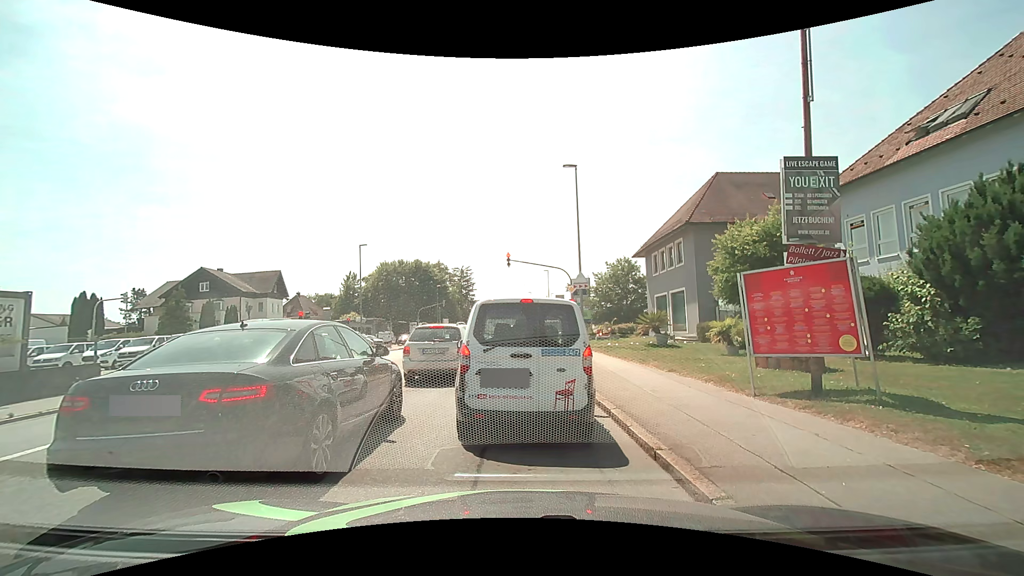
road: tertiary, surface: asphalt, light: Day
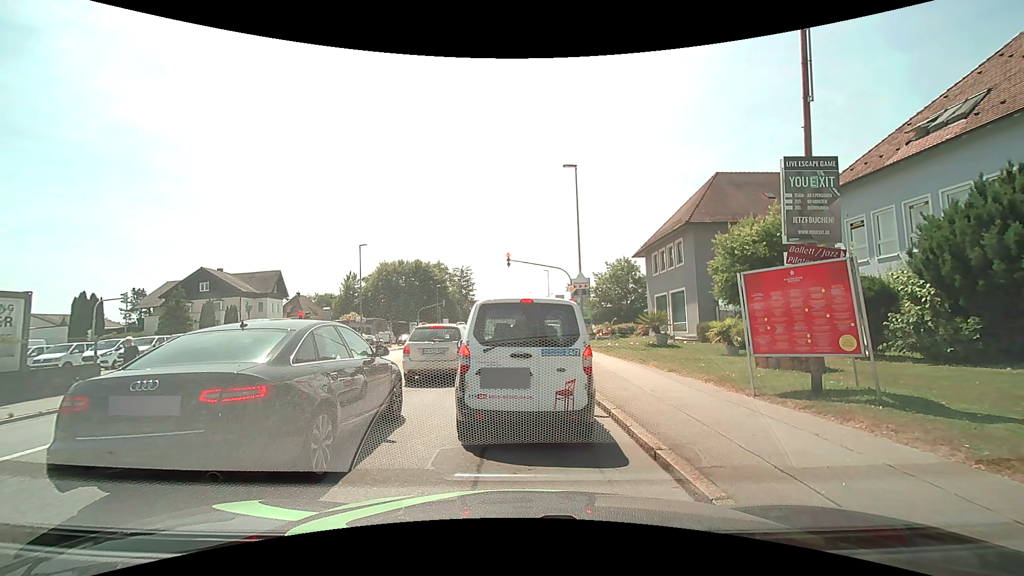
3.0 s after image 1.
(0.0, 0.0) m; 0°
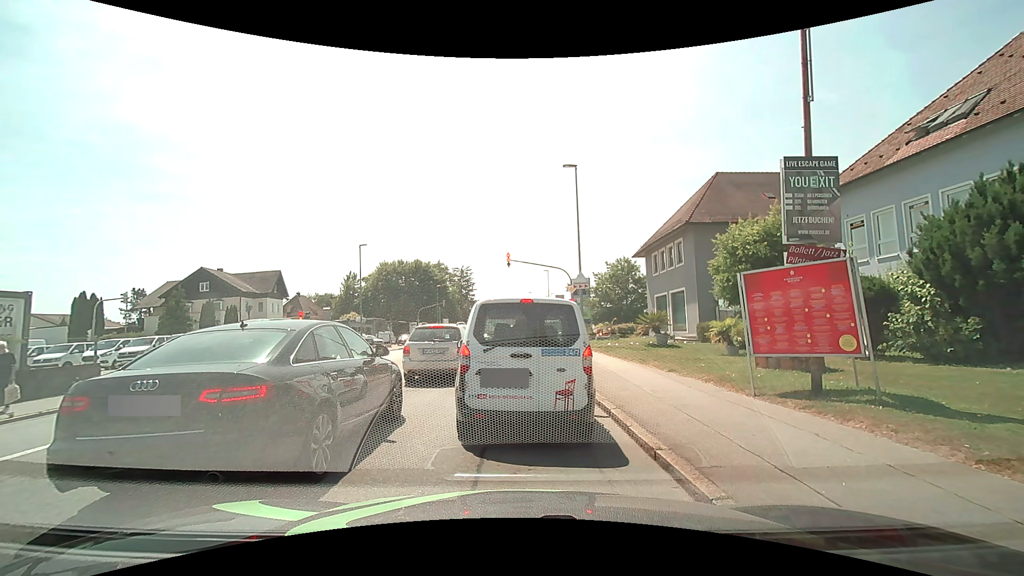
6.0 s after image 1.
(0.0, 0.0) m; 0°
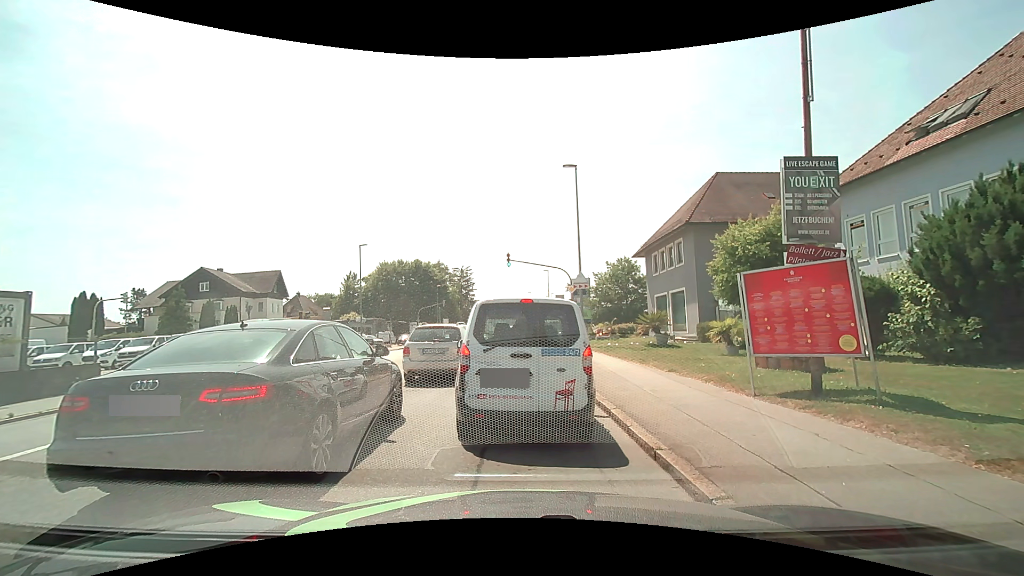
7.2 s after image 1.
(0.0, 0.0) m; 0°
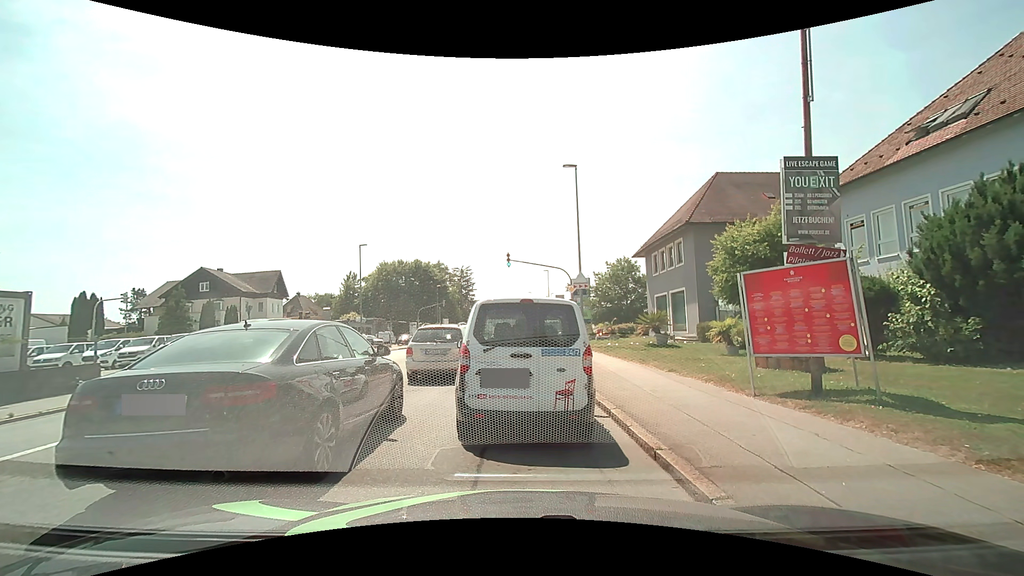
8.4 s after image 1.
(0.0, 0.0) m; 0°
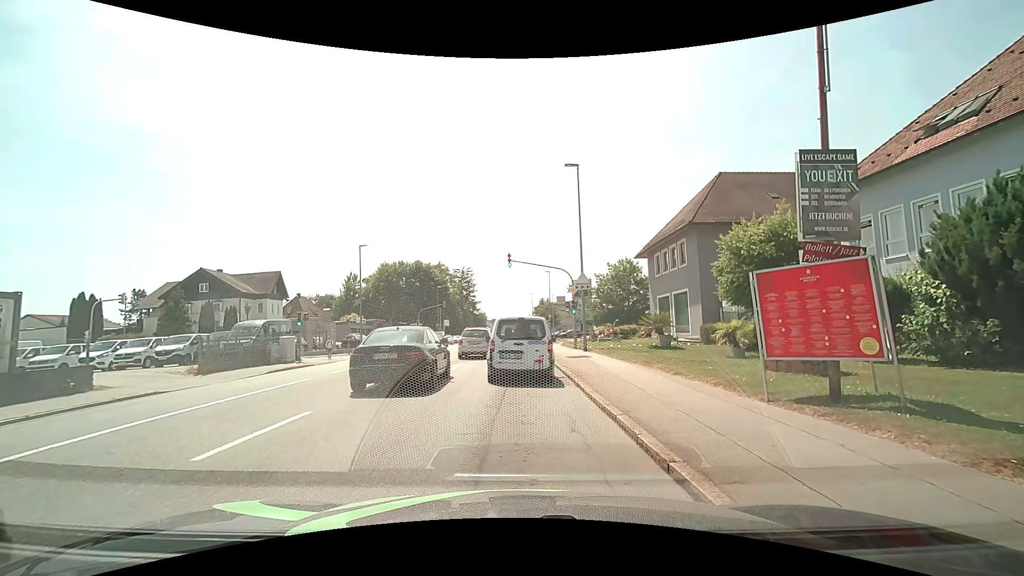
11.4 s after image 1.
(0.0, +0.4) m; 0°
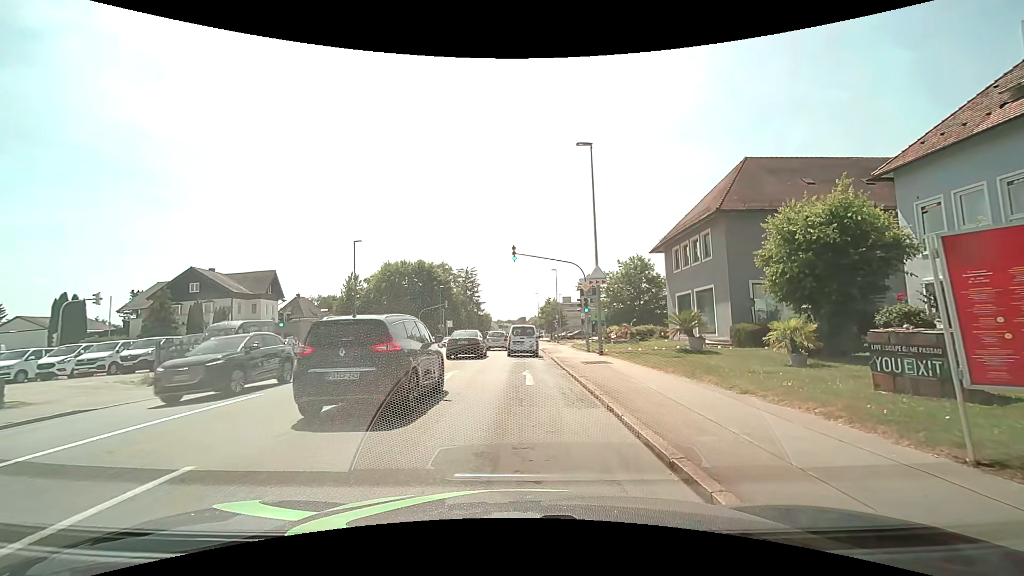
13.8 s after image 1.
(-0.1, +3.4) m; -2°
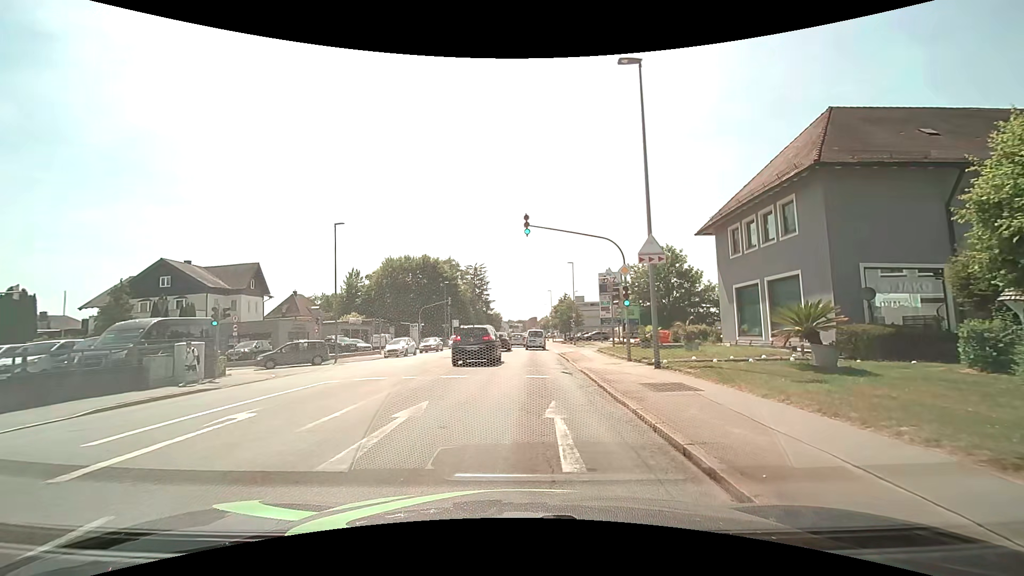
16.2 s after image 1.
(-0.1, +7.7) m; -1°
(0, +10) (0, +20) (+1, +30) (+1, +40) (+1, +50) (+1, +60) (+2, +70) (+2, +80) (+1, +90) (+2, +100) m
